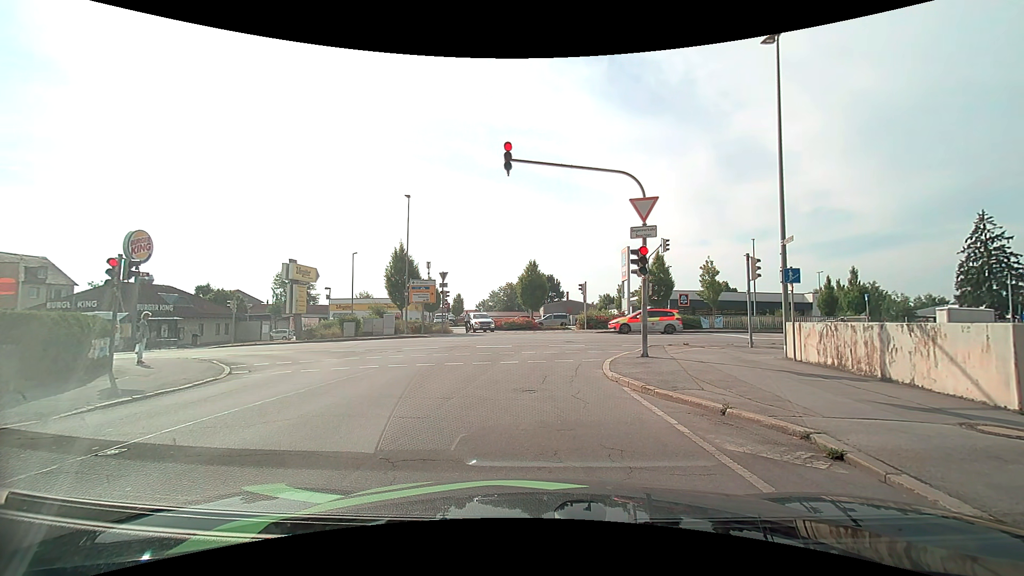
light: Day
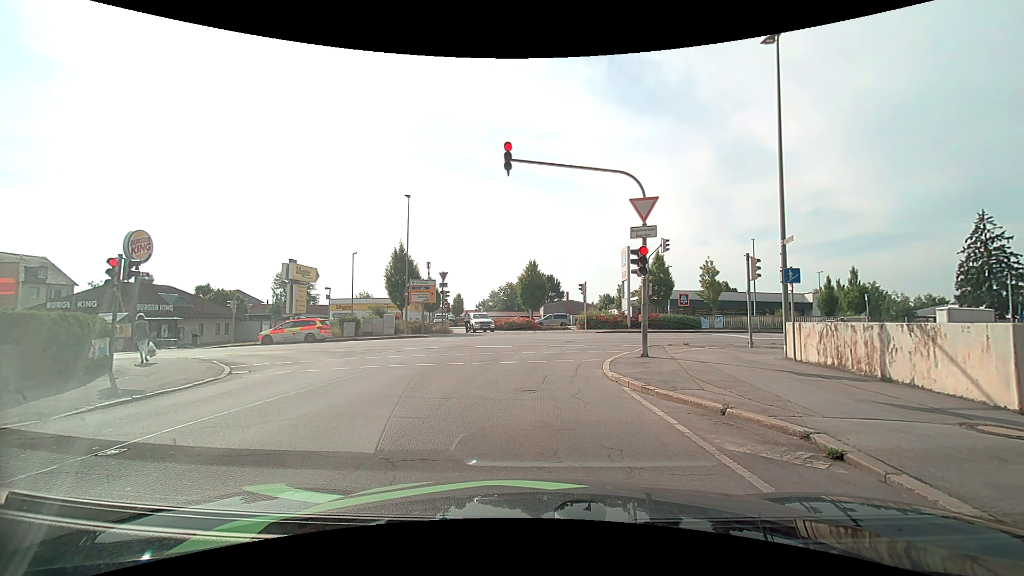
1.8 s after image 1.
(0.0, 0.0) m; 0°
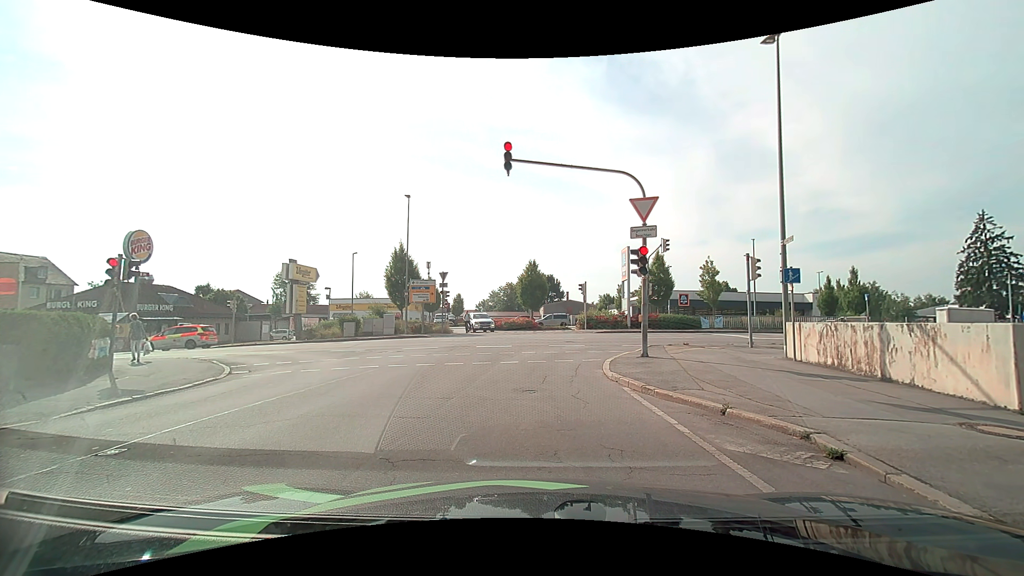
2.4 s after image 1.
(0.0, 0.0) m; 0°
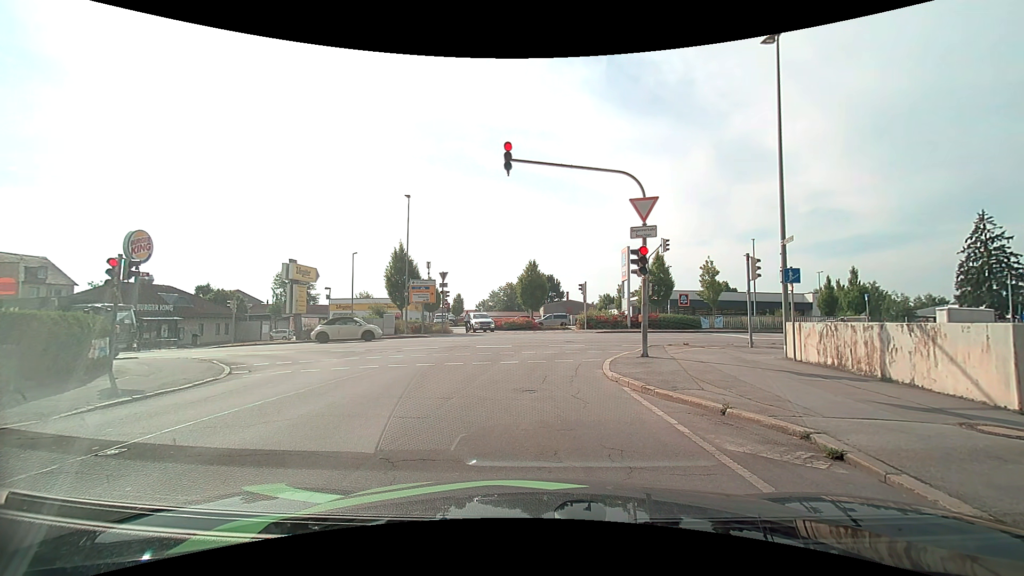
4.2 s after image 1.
(0.0, 0.0) m; 0°
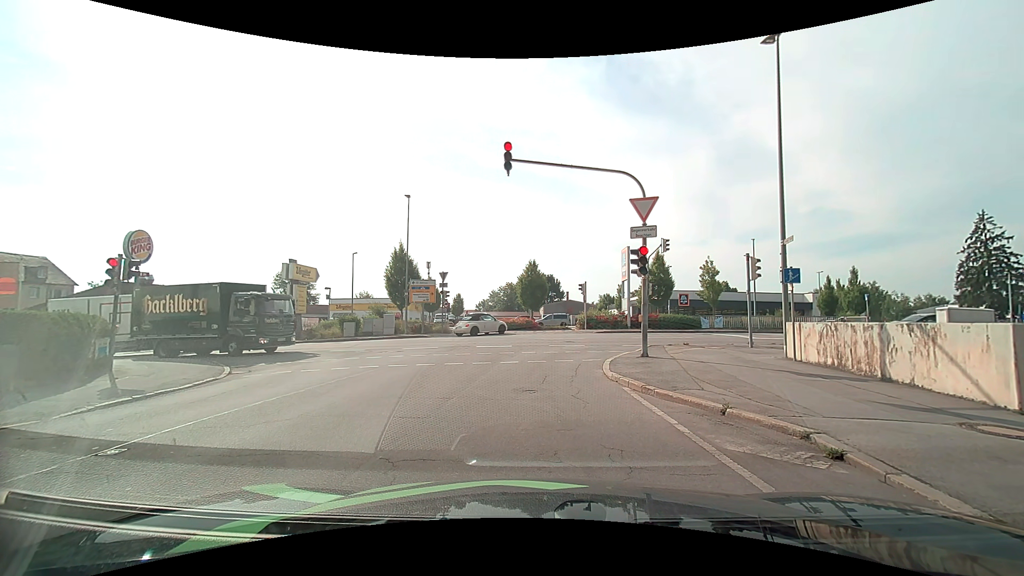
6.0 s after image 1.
(0.0, 0.0) m; 0°
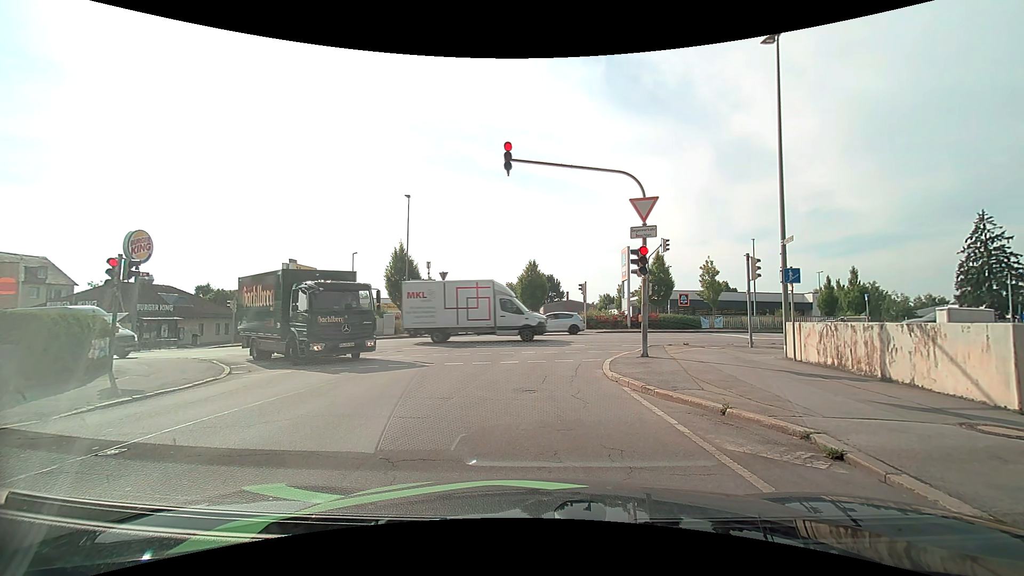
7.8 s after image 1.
(0.0, 0.0) m; 0°
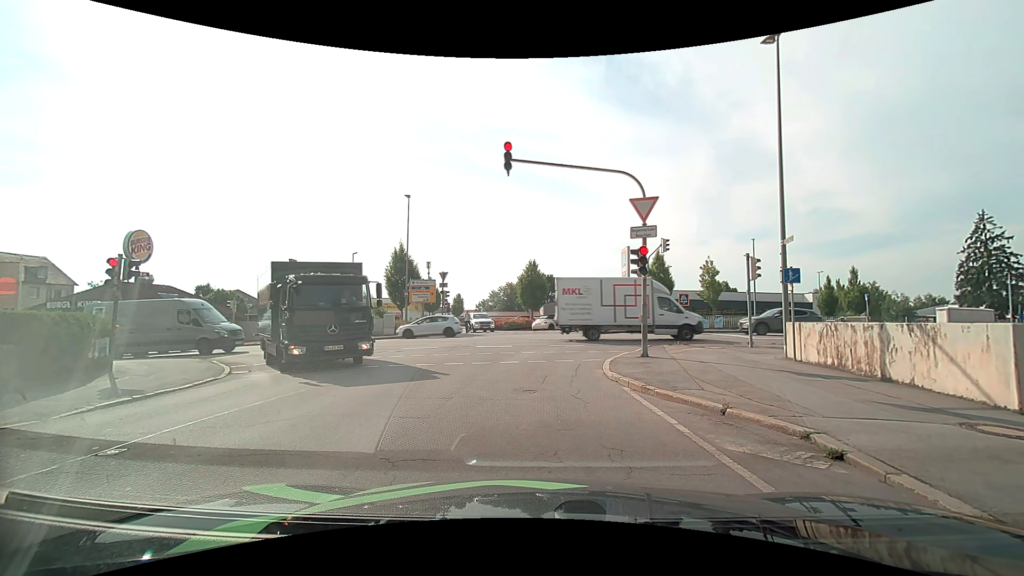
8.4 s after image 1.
(0.0, 0.0) m; 0°
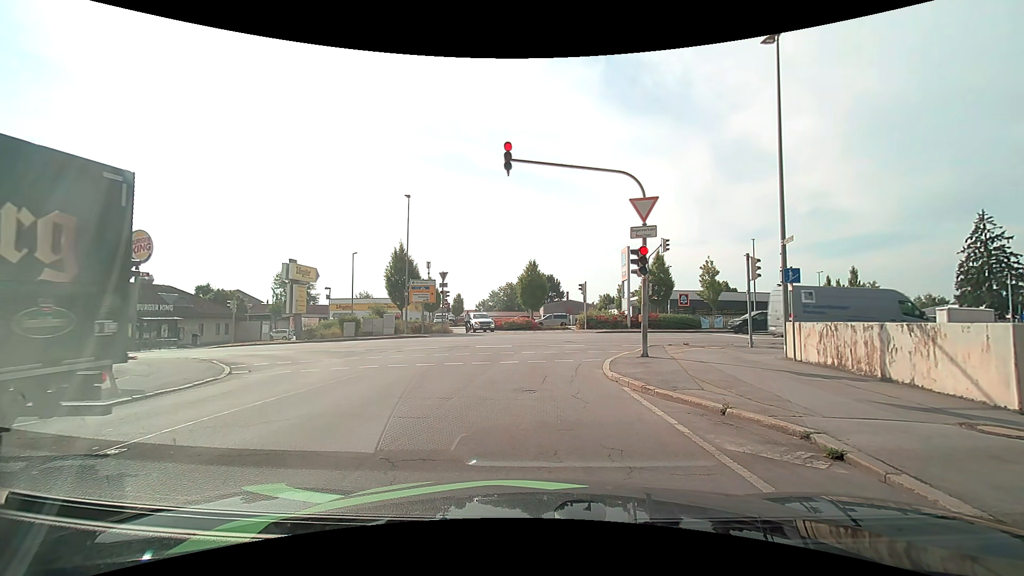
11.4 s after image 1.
(0.0, 0.0) m; 0°
(0, +10) (+1, +20) (+8, +26) (+18, +27) (+28, +27) (+38, +27) (+48, +27) (+58, +27) (+68, +26) (+78, +26) m
